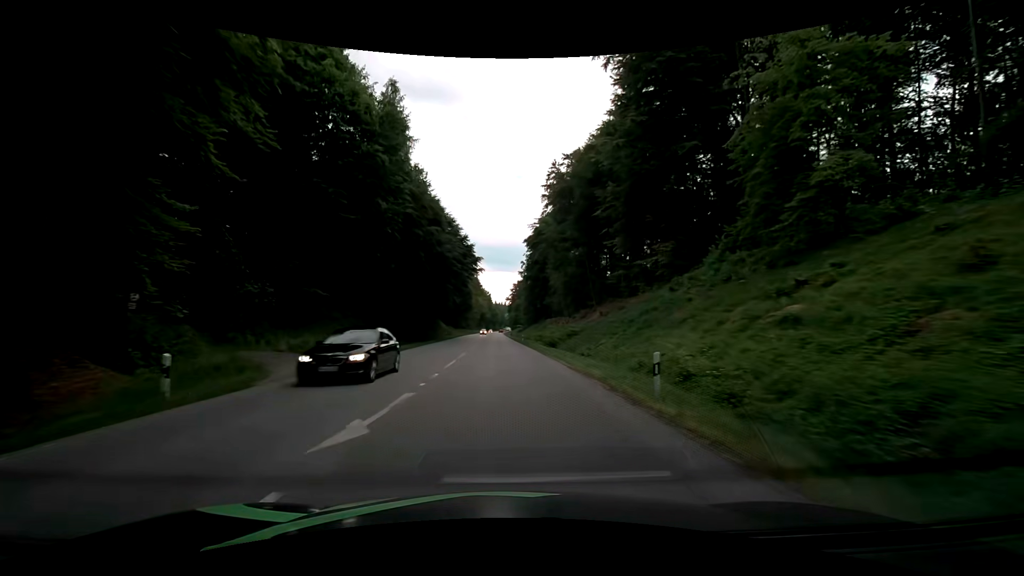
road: secondary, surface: asphalt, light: Day
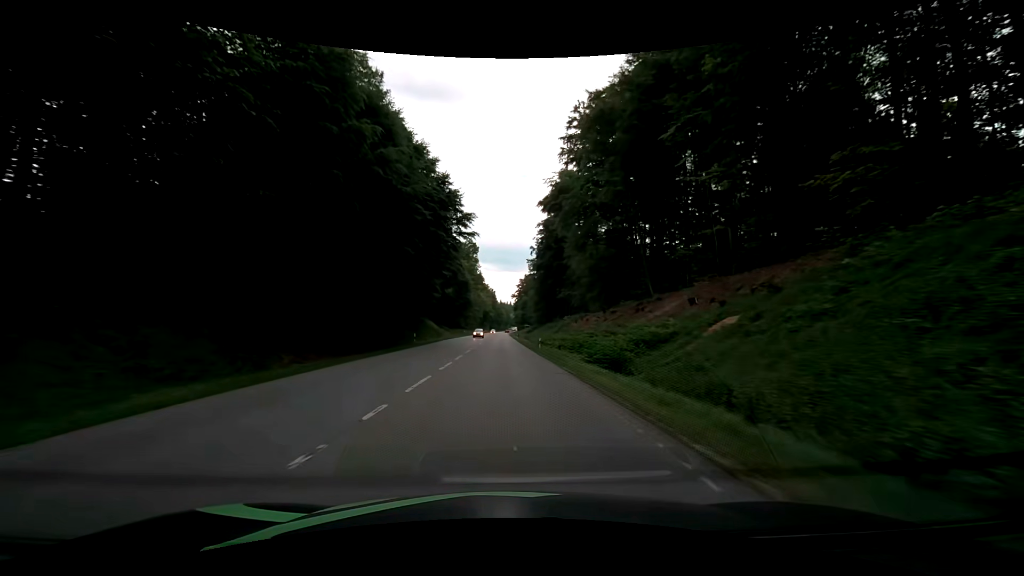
(-0.2, +25.1) m; -1°
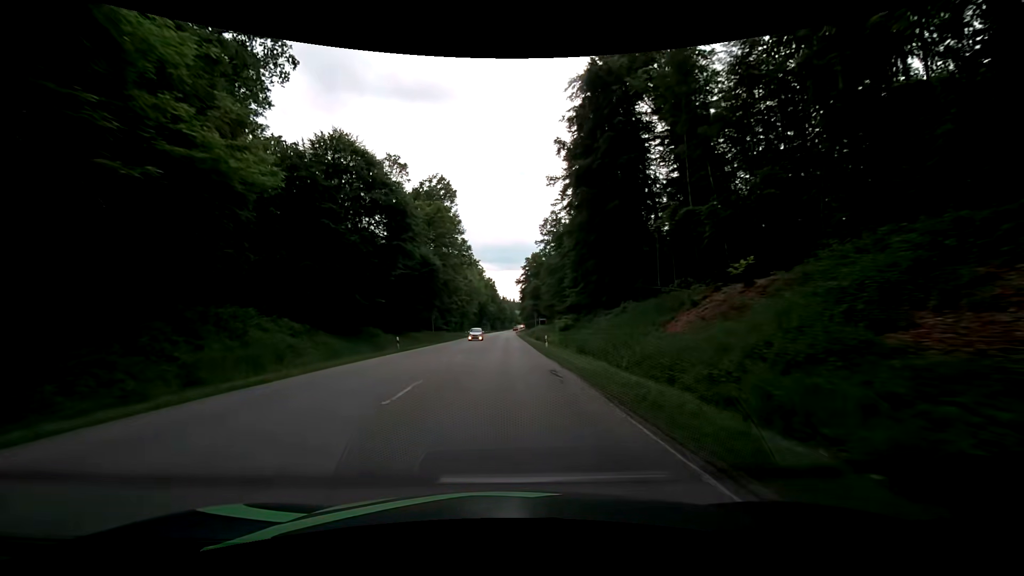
(-0.2, +62.8) m; -1°
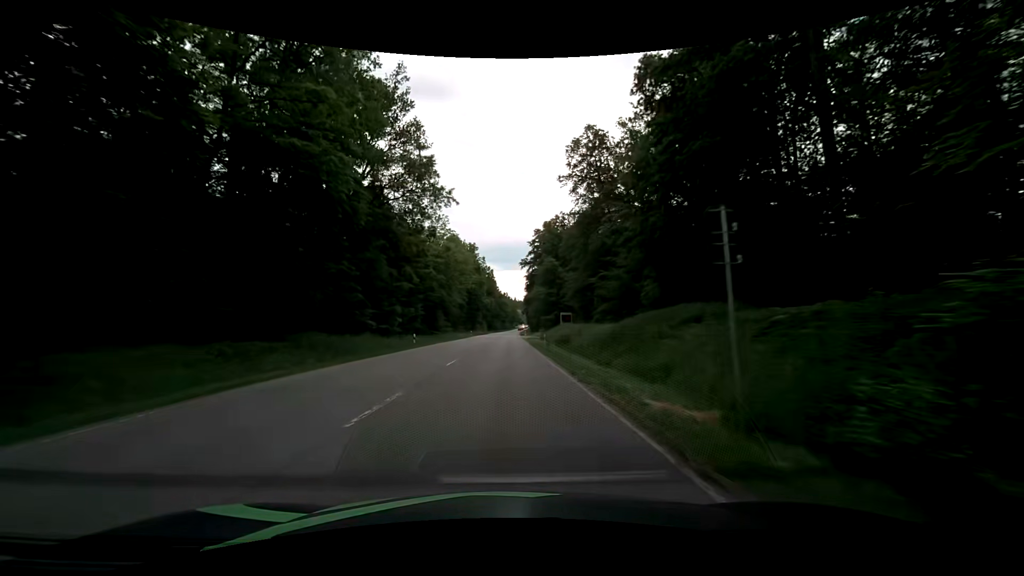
(+0.4, +50.1) m; +1°
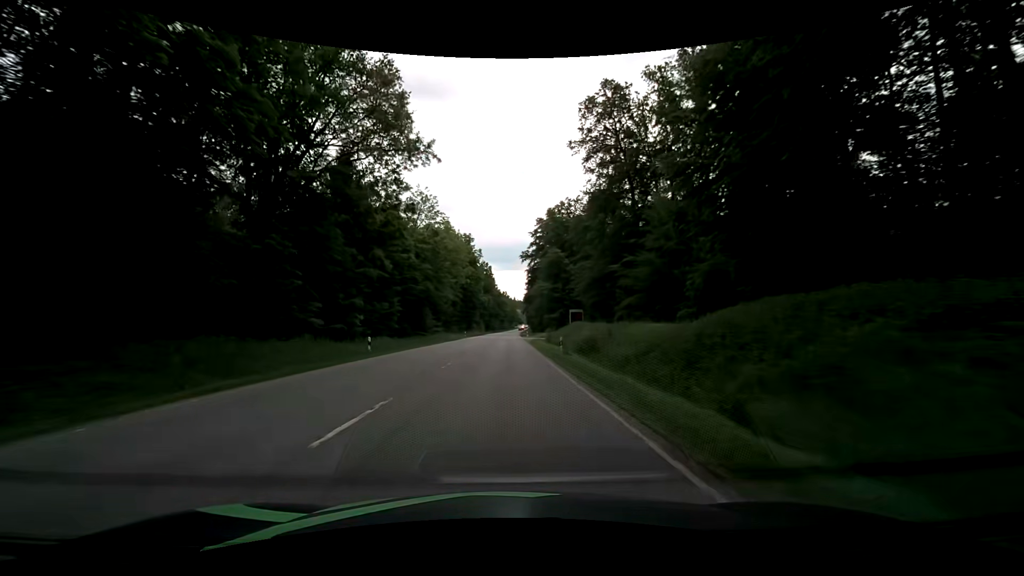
(0.0, +12.5) m; 0°
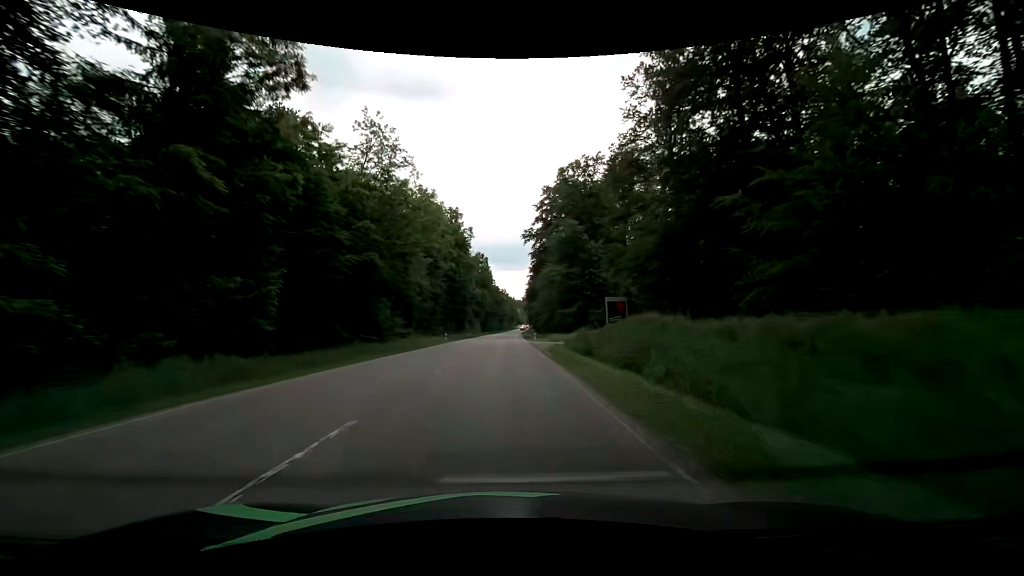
(-0.1, +25.0) m; 0°
